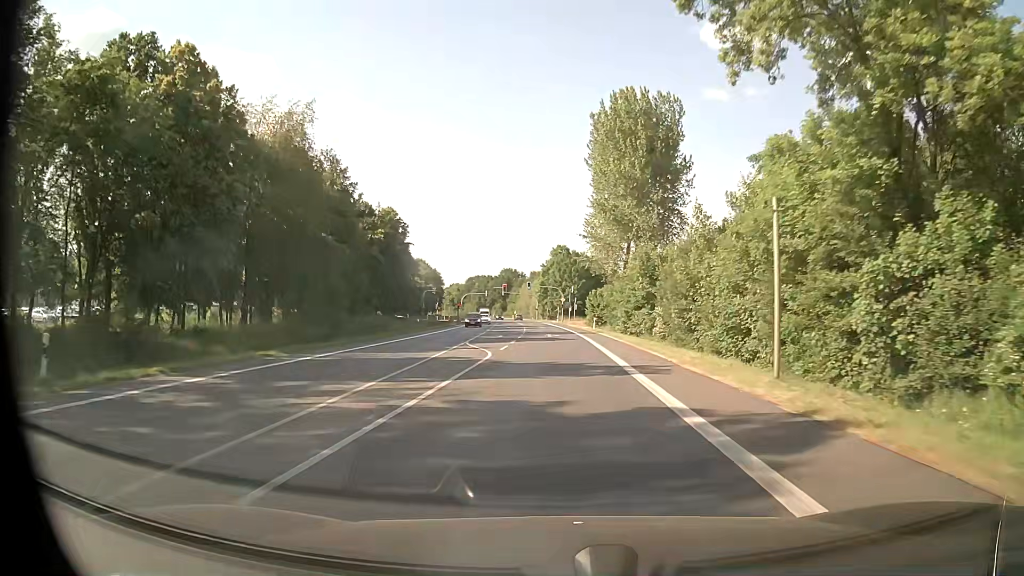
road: primary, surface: asphalt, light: Day
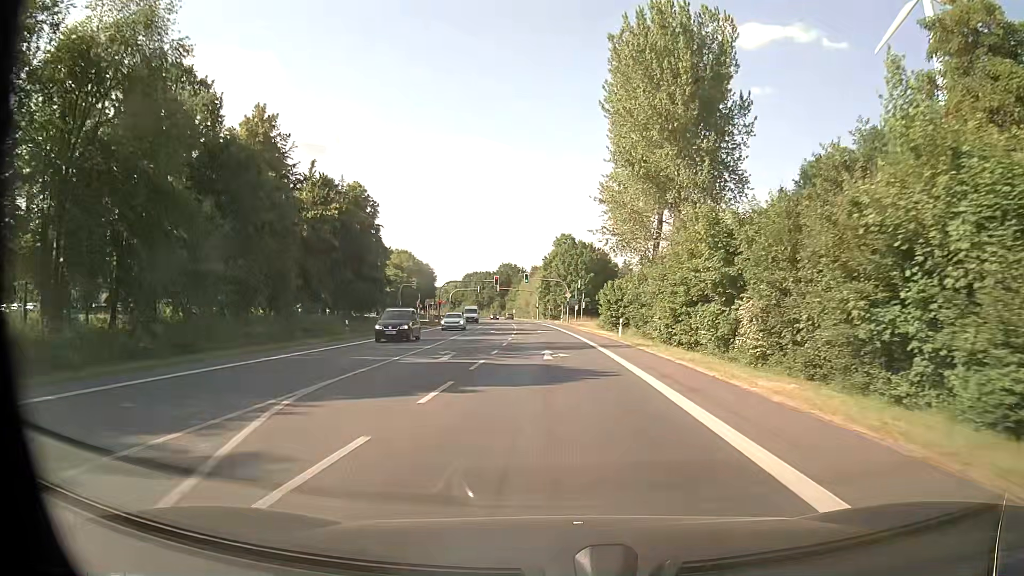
(0.0, +22.1) m; 0°
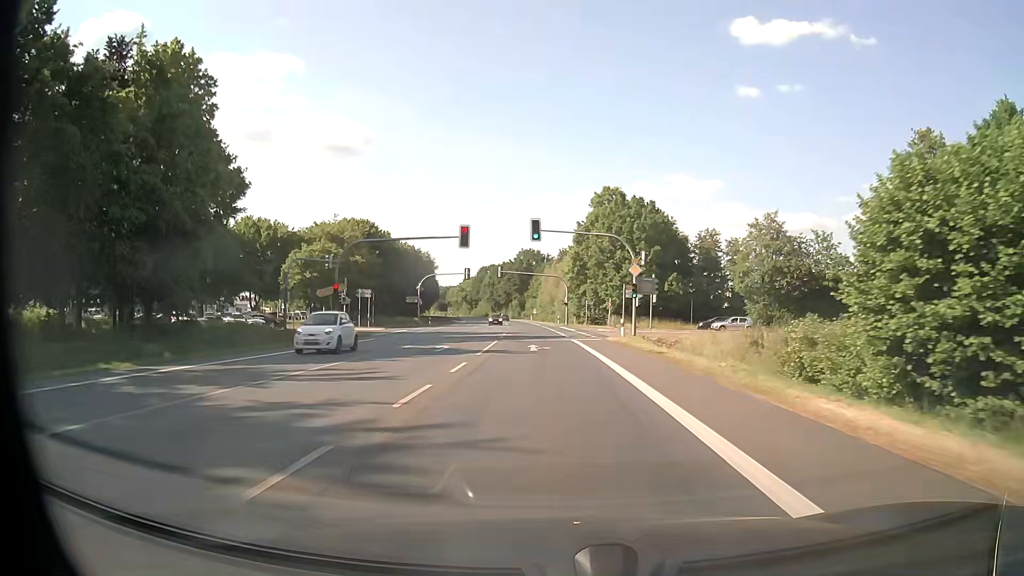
(-1.2, +55.1) m; -3°
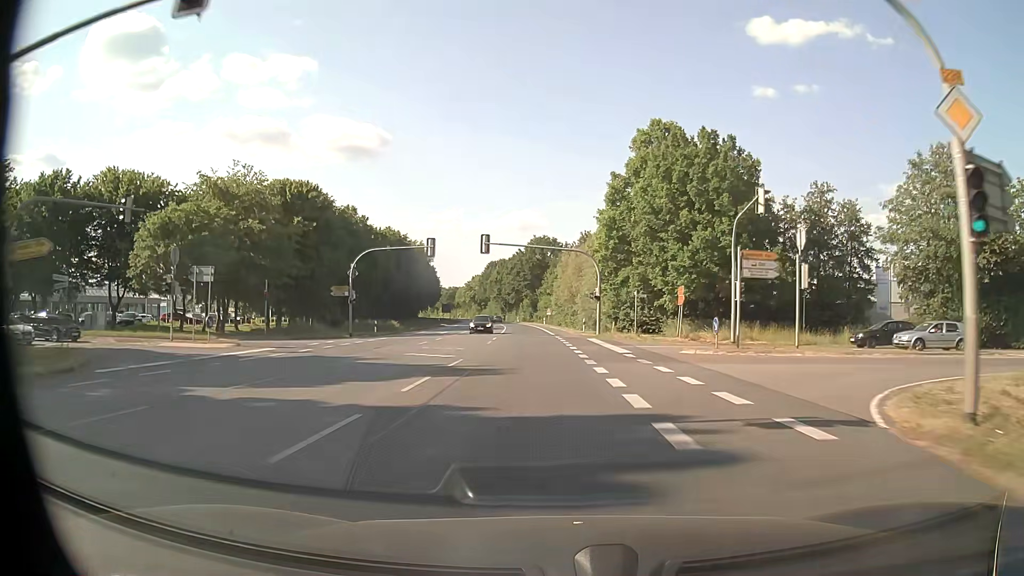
(-0.6, +33.0) m; -2°
(0, +10) (0, +20) (-1, +30) (-1, +40) (-2, +50) (-2, +60) (-3, +70) (-4, +80) (-5, +90) (-6, +100) m
